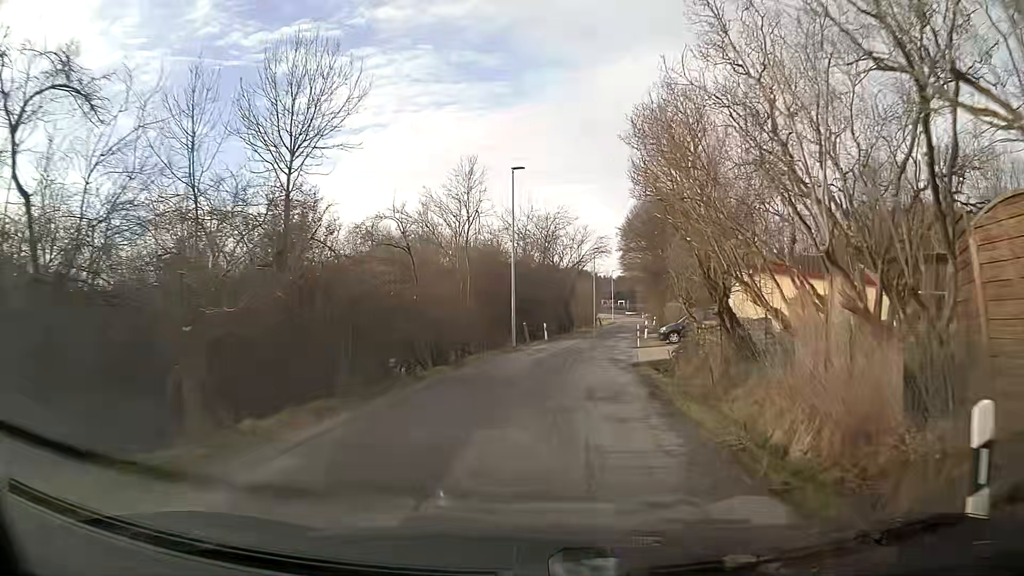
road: residential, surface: asphalt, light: Day
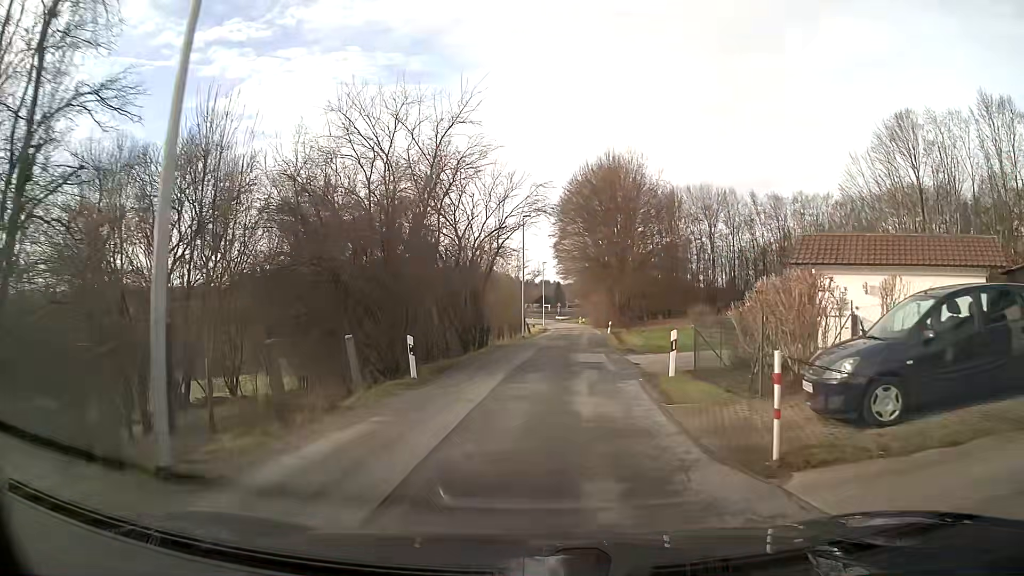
(+1.4, +24.2) m; +7°
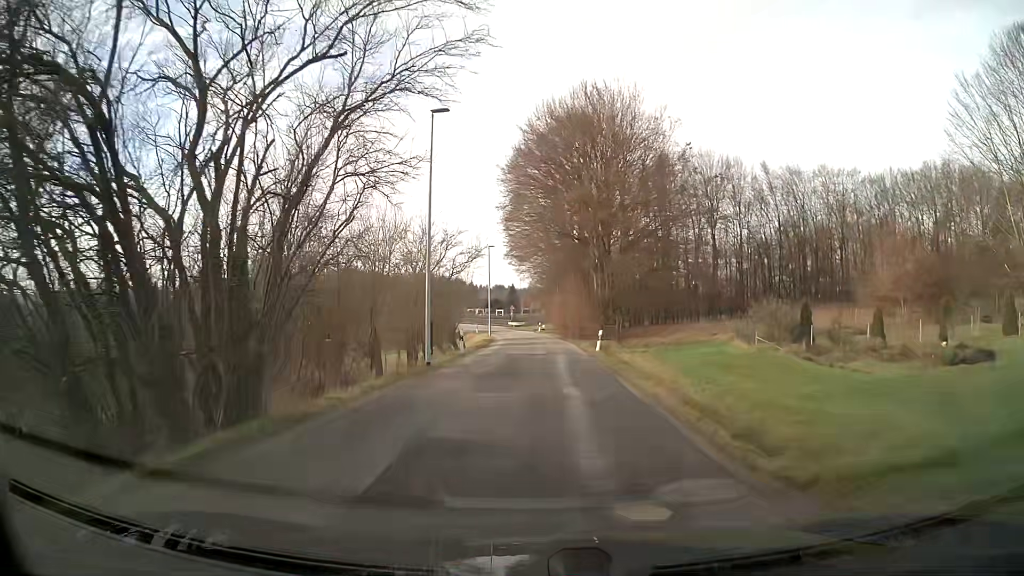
(+0.9, +23.9) m; +4°
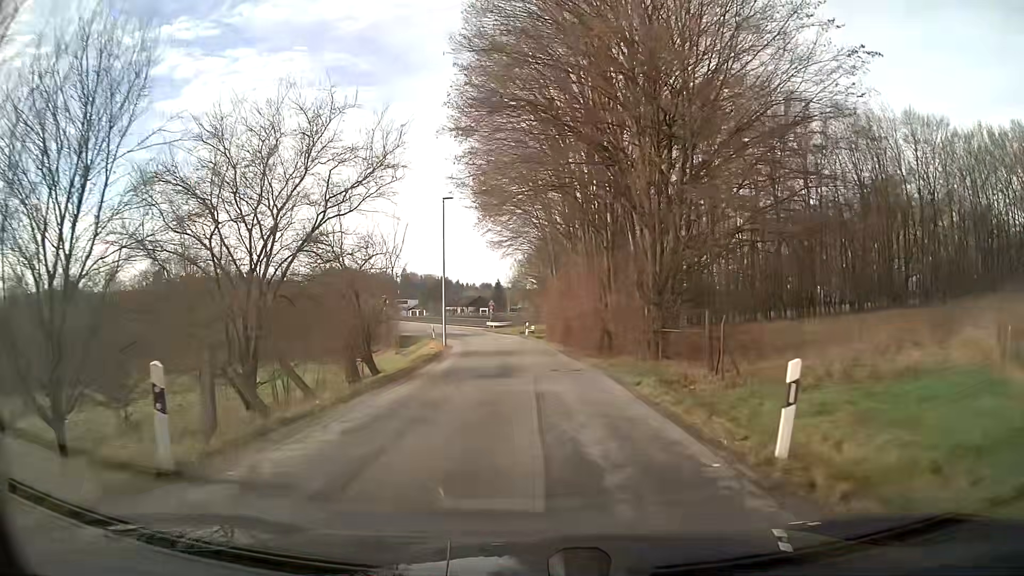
(+0.2, +23.4) m; +1°
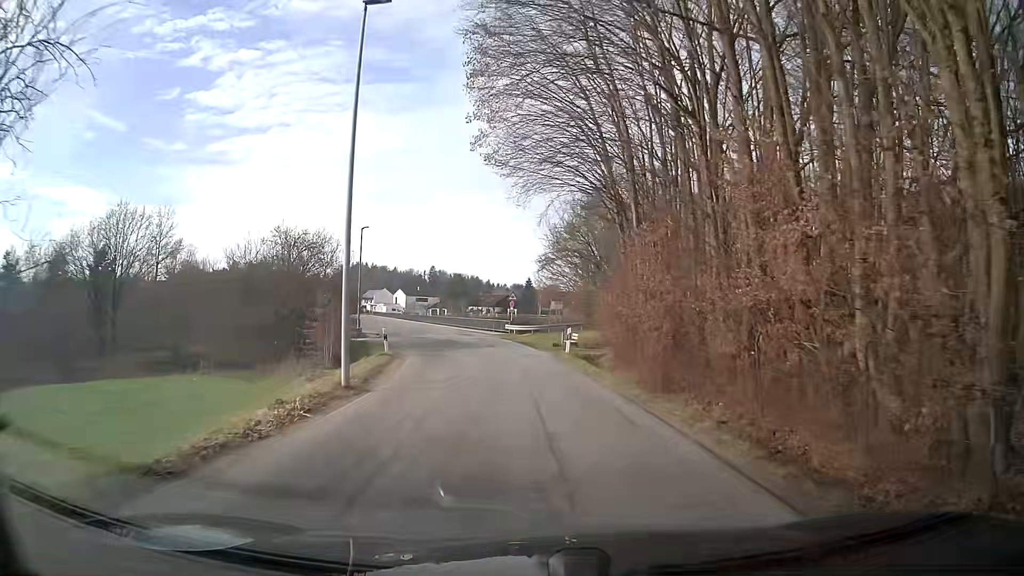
(-0.5, +23.6) m; -3°
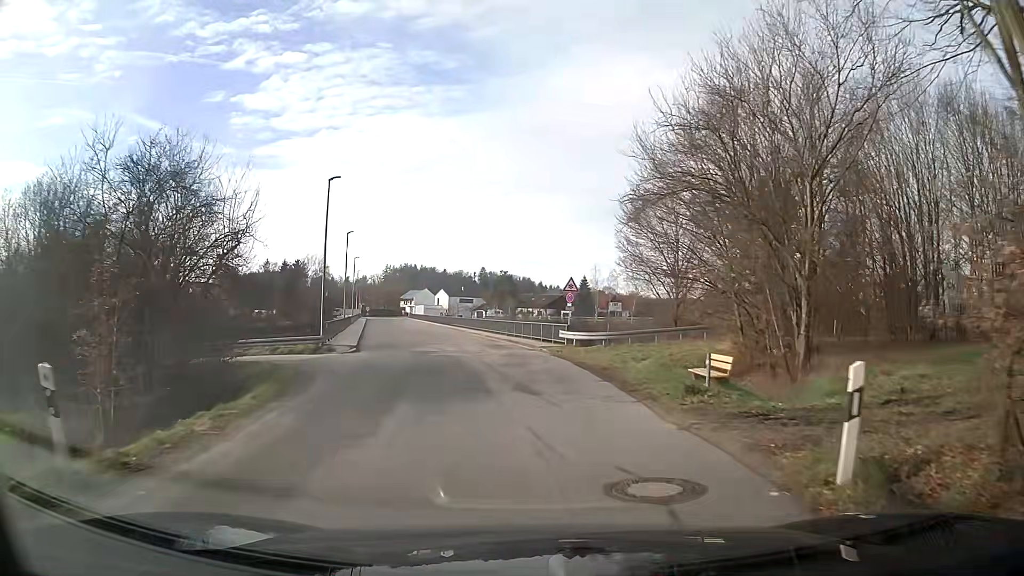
(-0.8, +20.0) m; -6°
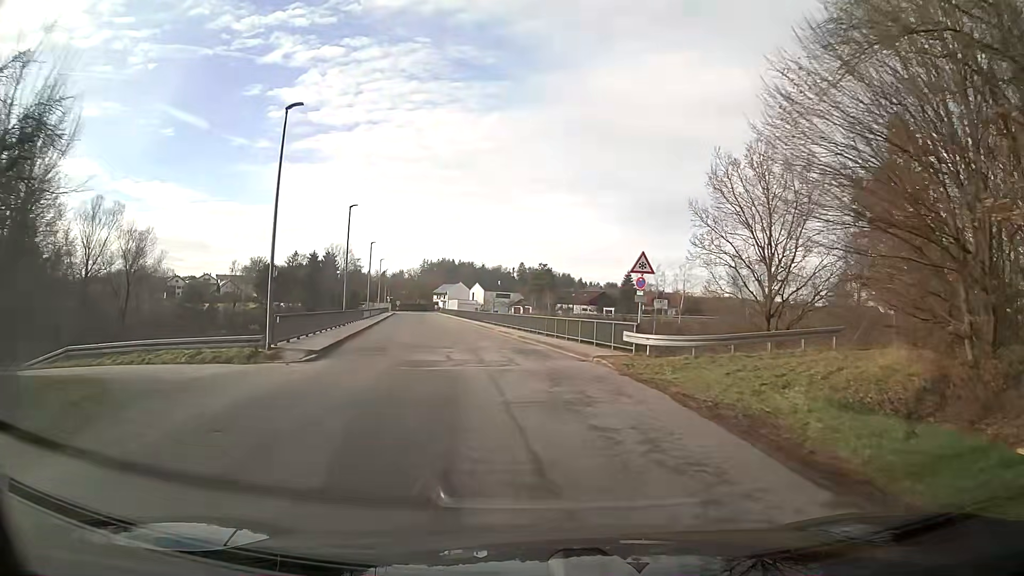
(-0.2, +11.2) m; -1°
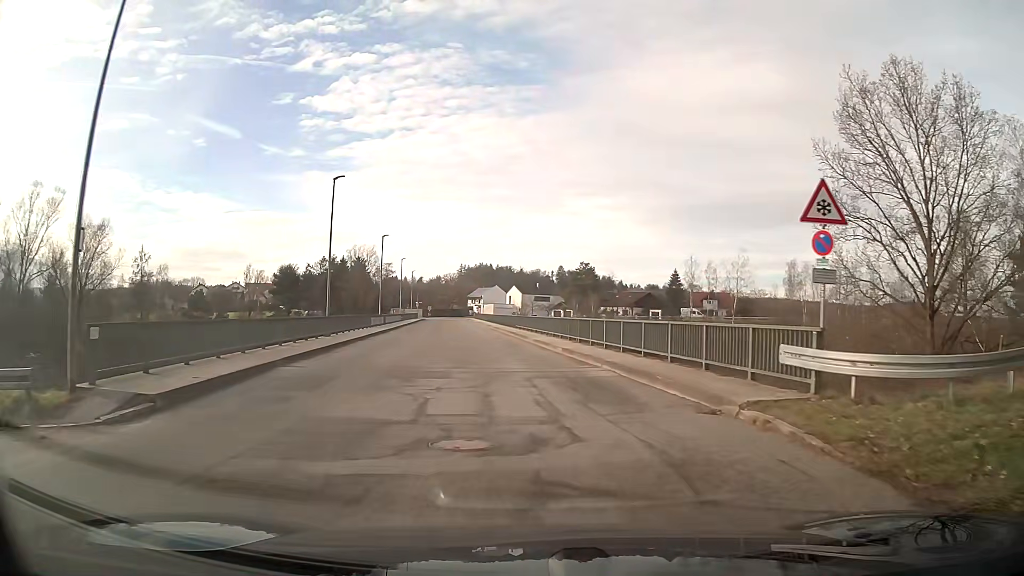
(-0.4, +12.0) m; -4°
